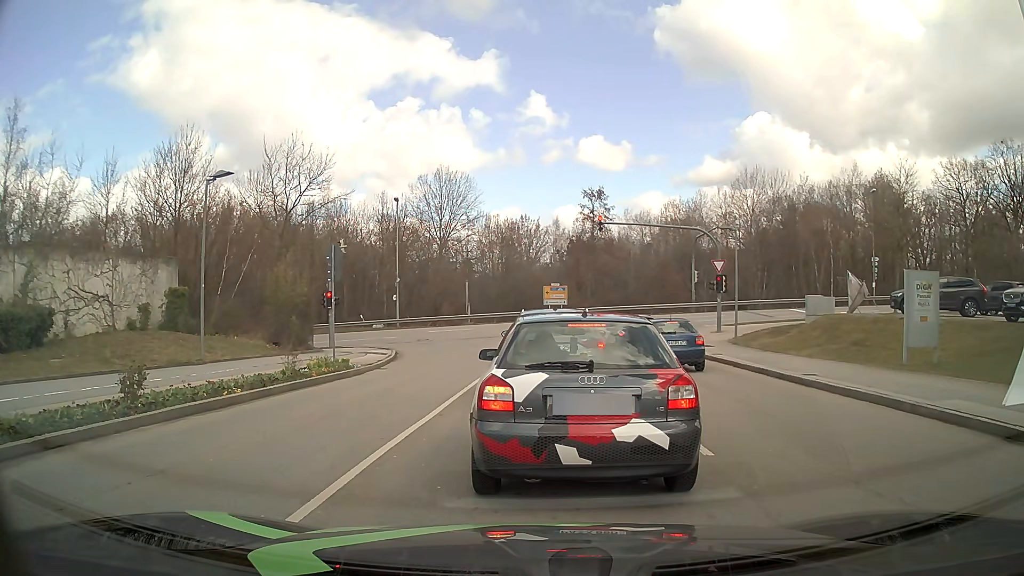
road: residential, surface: asphalt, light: Day
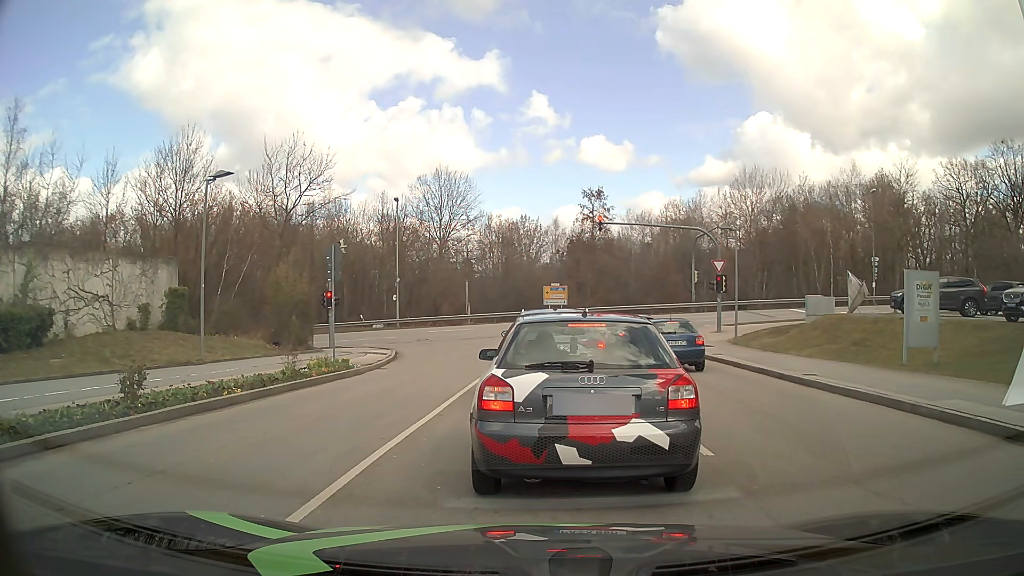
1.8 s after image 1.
(0.0, 0.0) m; 0°
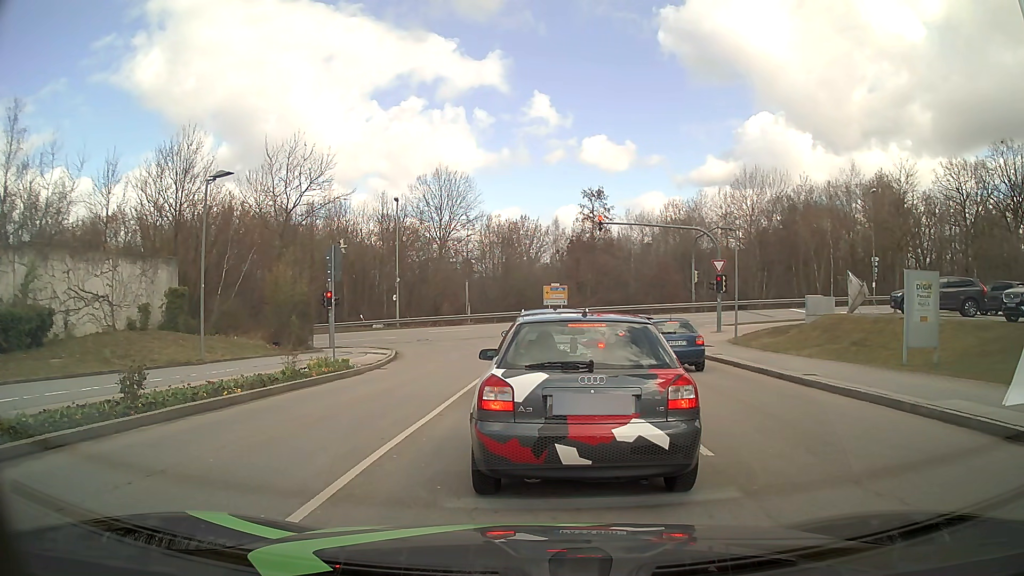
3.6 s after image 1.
(0.0, 0.0) m; 0°
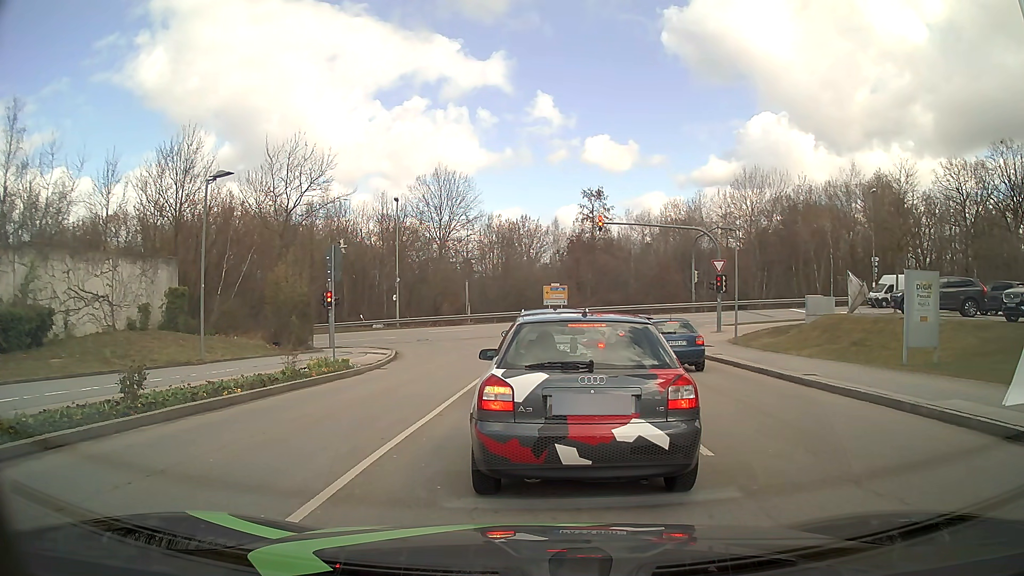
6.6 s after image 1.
(0.0, 0.0) m; 0°
(0, +10) (+1, +20) (+1, +30) (0, +40) (-6, +47) (-16, +50) (-26, +50) (-36, +50) (-46, +50) (-56, +49) m
